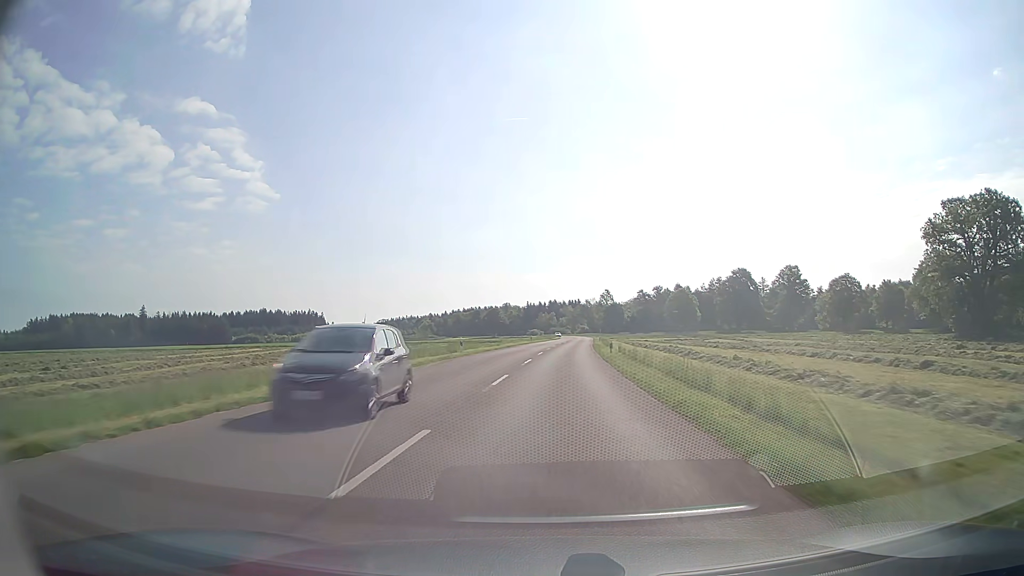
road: tertiary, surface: asphalt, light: Day
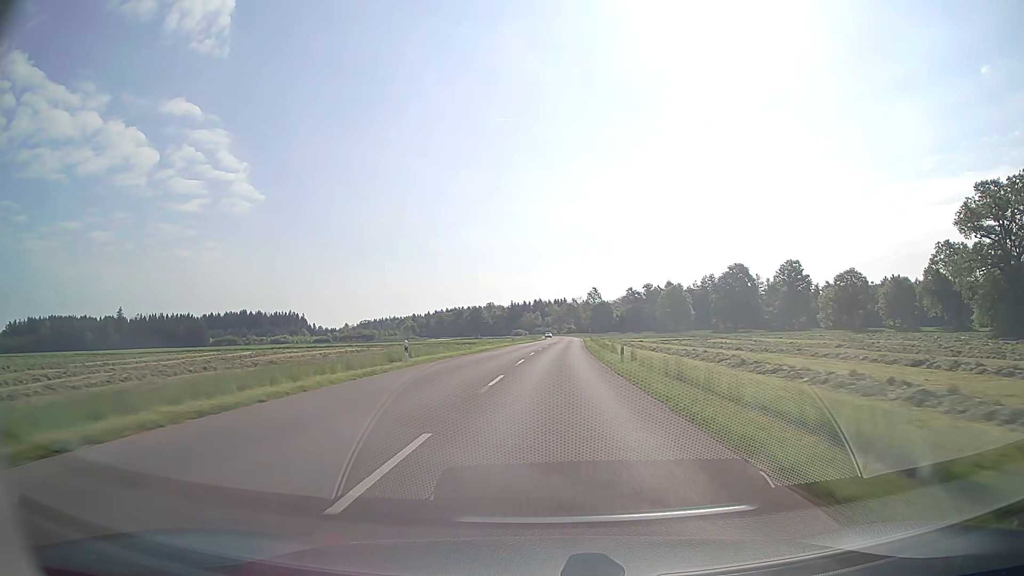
(+0.2, +12.3) m; +1°
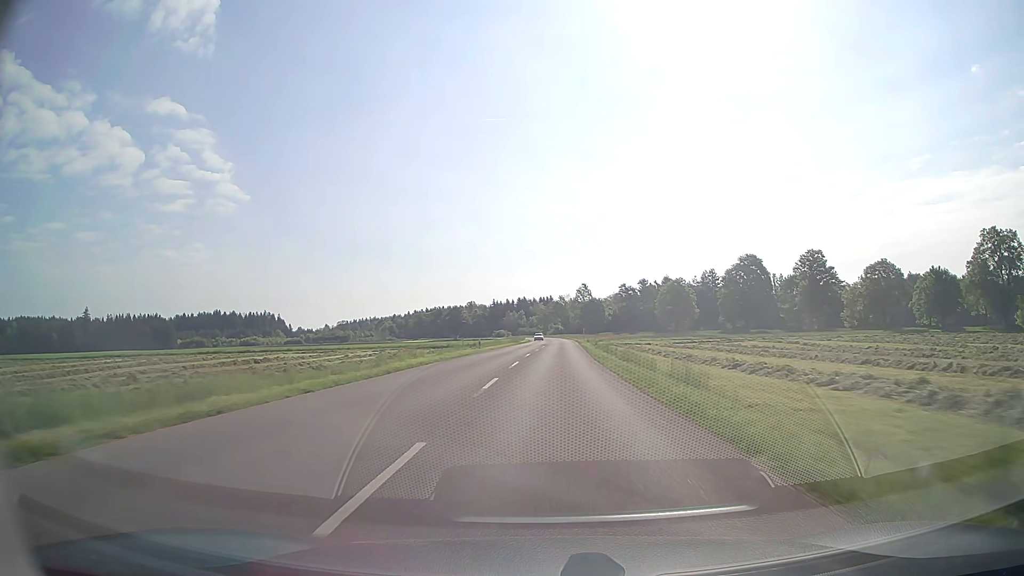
(+0.3, +24.9) m; +1°
(0, +10) (0, +20) (0, +30) (+1, +40) (+1, +50) (+1, +60) (+1, +70) (+2, +80) (+2, +90) (+2, +100) m
